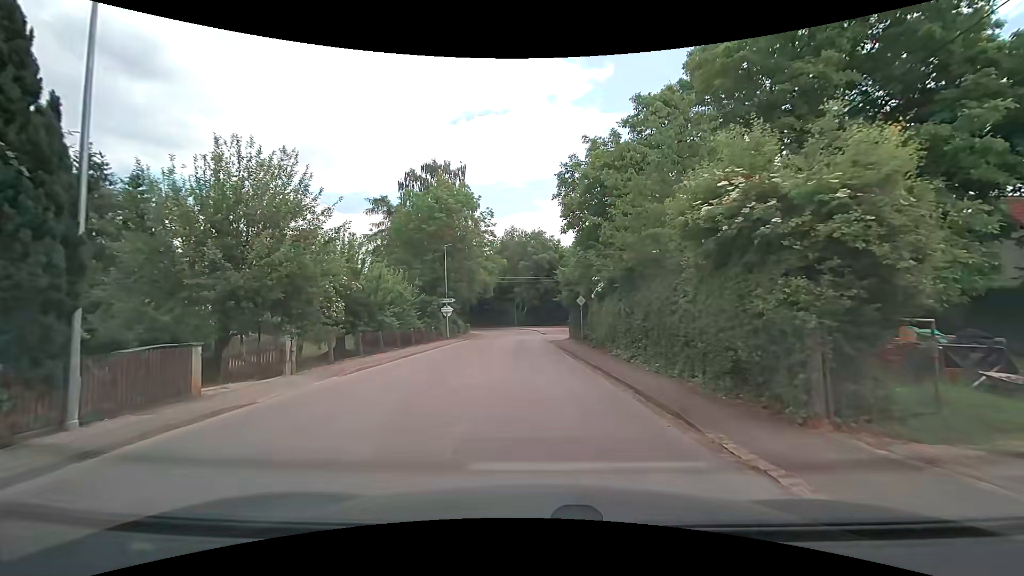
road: tertiary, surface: asphalt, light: Day
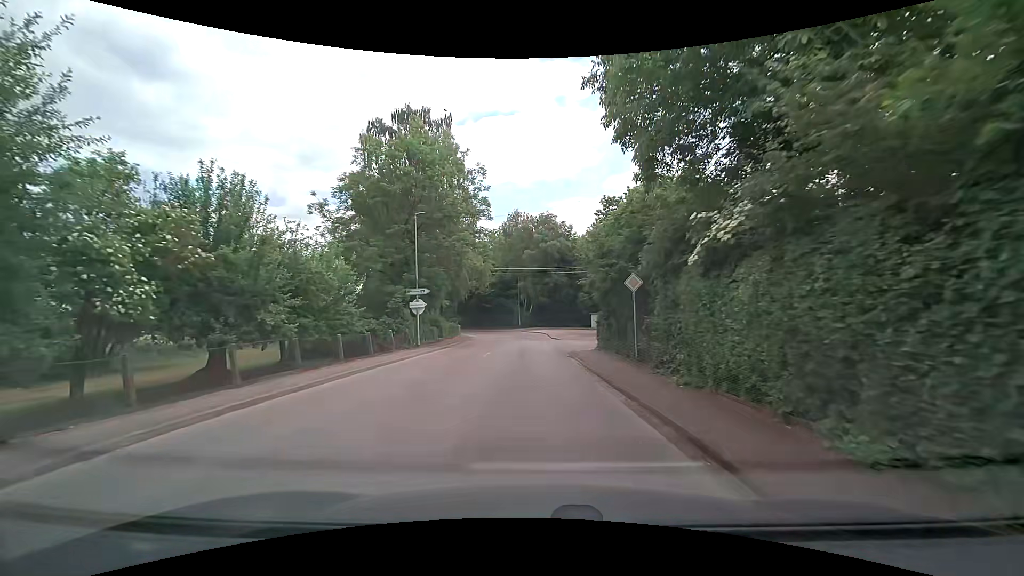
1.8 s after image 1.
(-0.4, +12.8) m; -3°
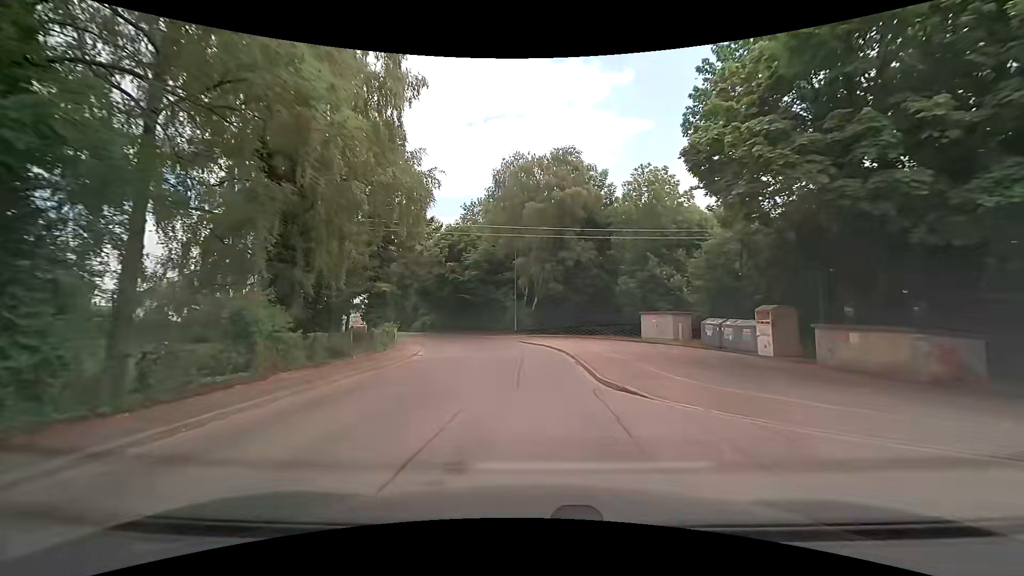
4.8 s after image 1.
(+0.1, +26.0) m; 0°
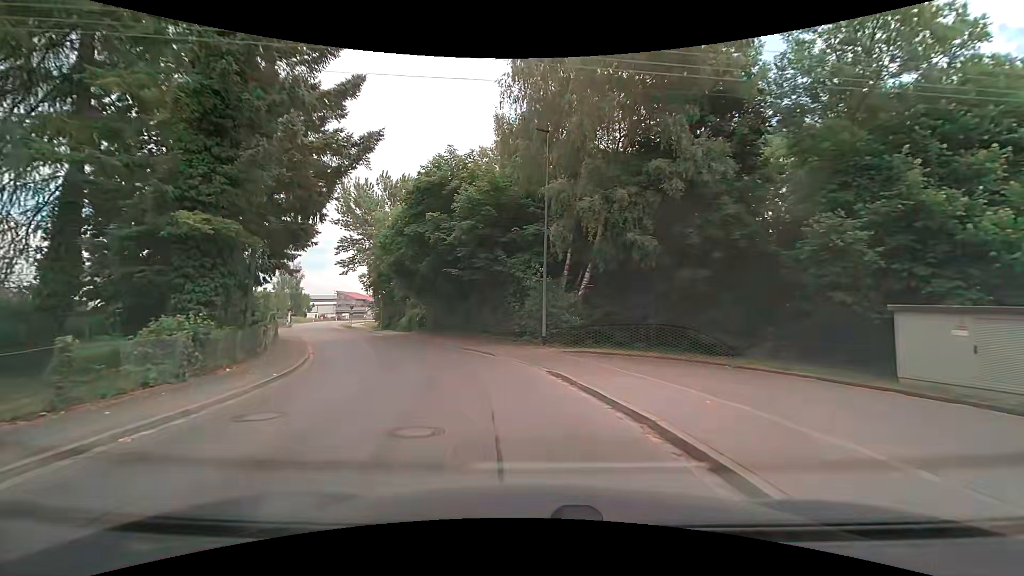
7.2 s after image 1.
(-0.4, +20.9) m; -4°
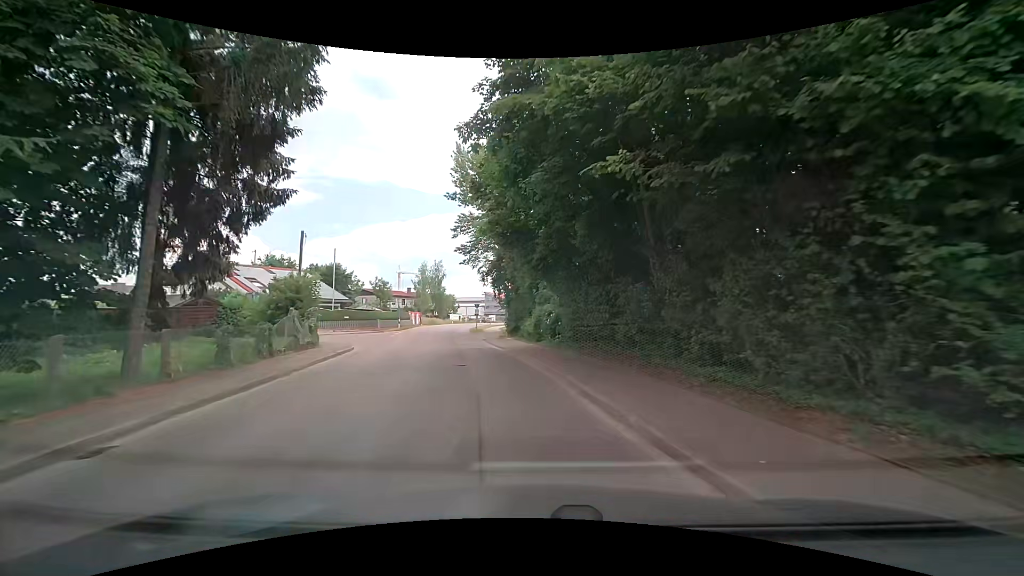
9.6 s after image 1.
(-2.5, +17.2) m; -18°
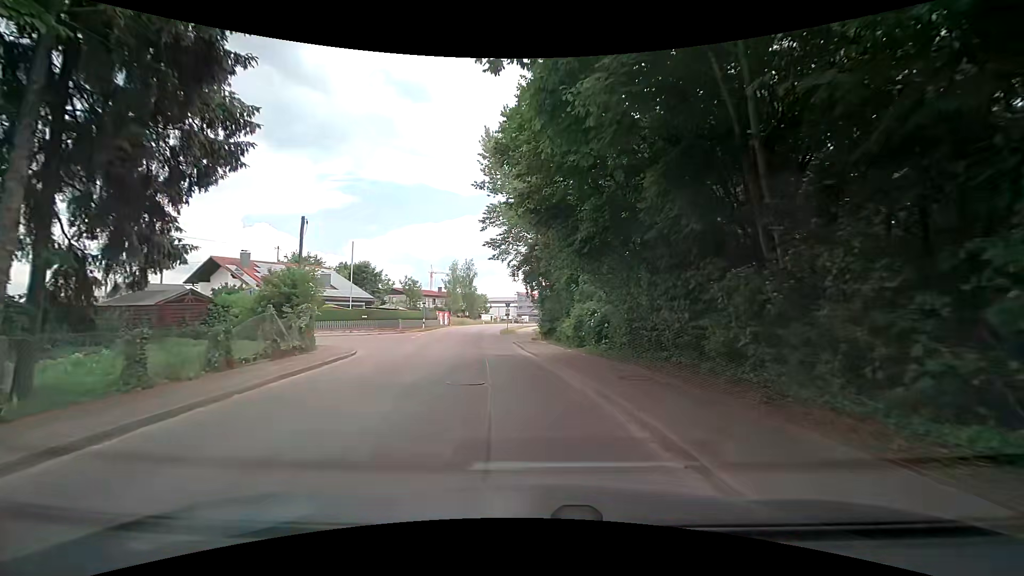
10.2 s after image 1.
(-0.1, +4.4) m; -4°
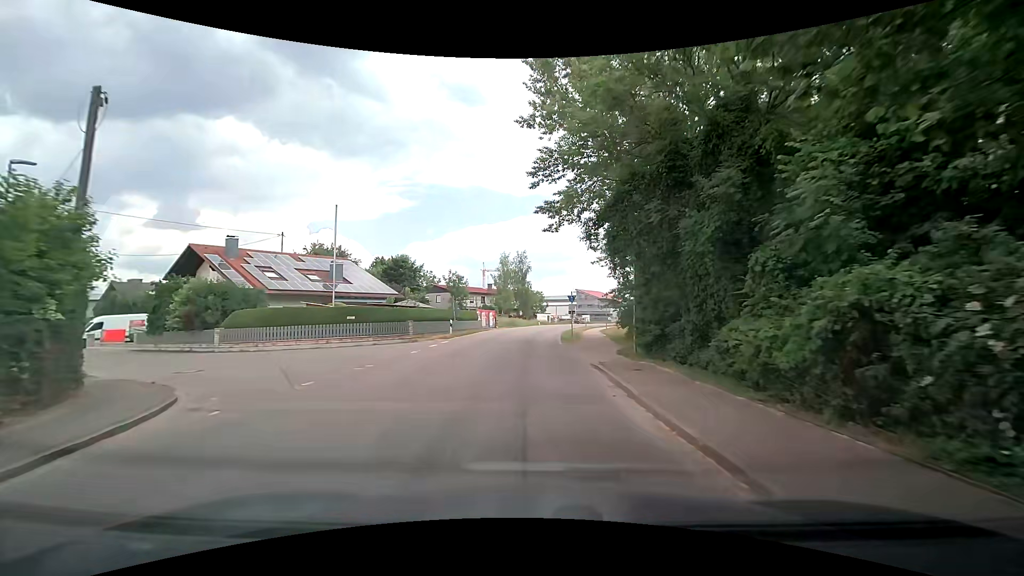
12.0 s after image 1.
(-0.9, +14.5) m; -5°
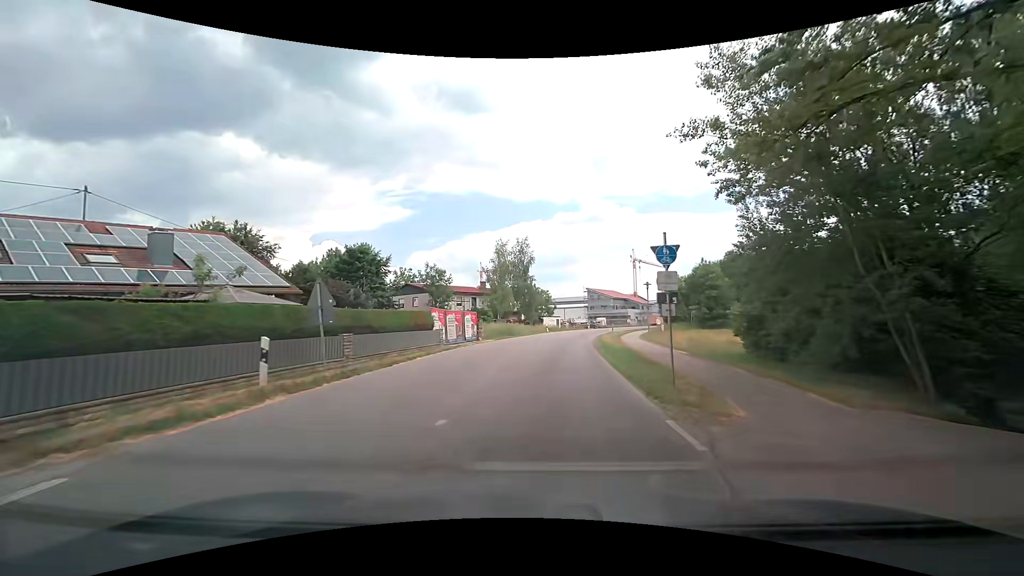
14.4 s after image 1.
(-0.4, +22.5) m; -2°
(0, +10) (+1, +20) (+2, +30) (+4, +40) (+6, +50) (+8, +59) (+10, +69) (+13, +79) (+17, +88) (+21, +97) m
